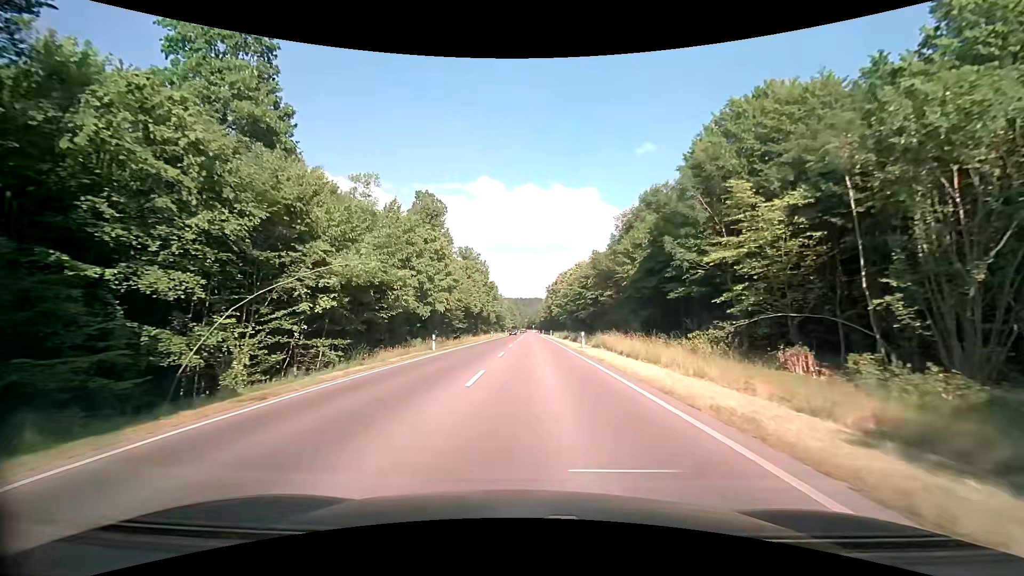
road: secondary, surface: asphalt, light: Day
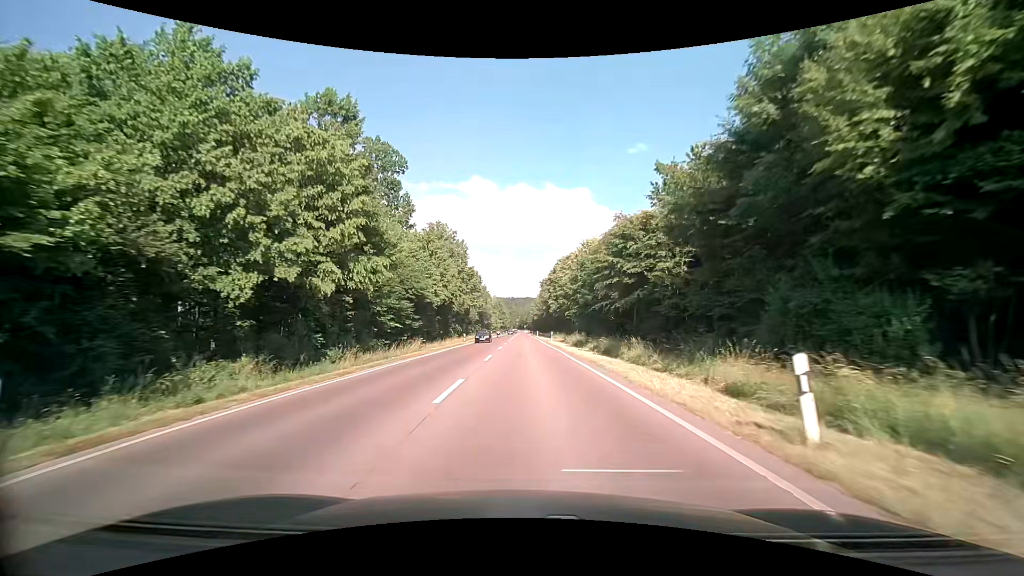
(+0.3, +26.5) m; +1°
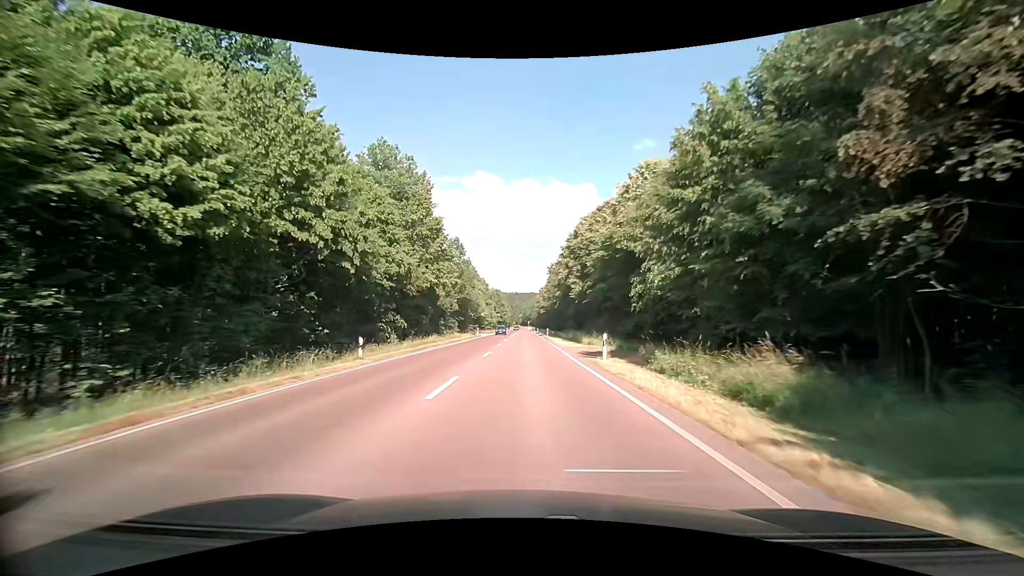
(+0.1, +36.0) m; 0°
(0, +10) (0, +20) (0, +30) (0, +40) (0, +50) (0, +60) (0, +70) (0, +80) (0, +90) (0, +100) m
